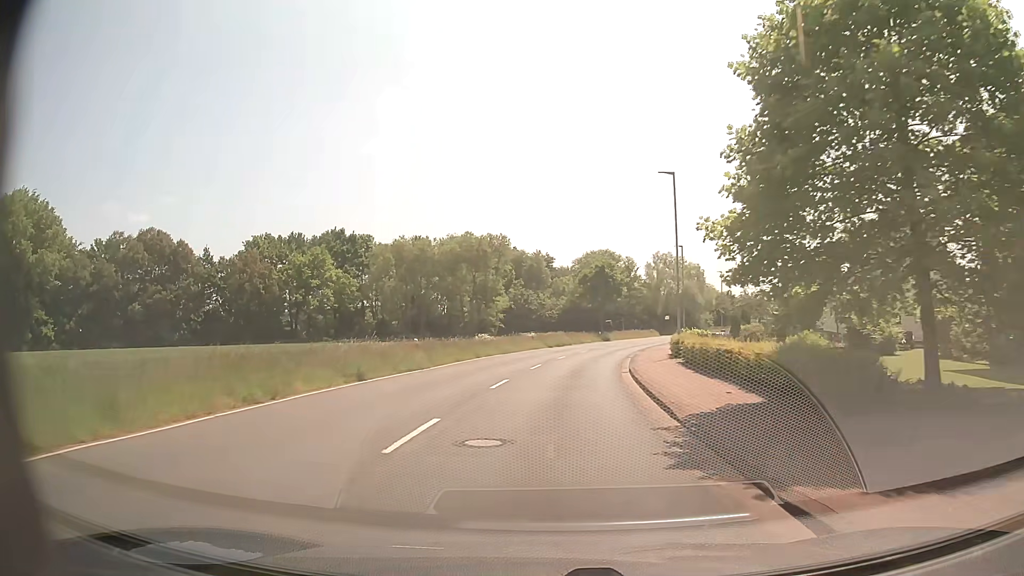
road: tertiary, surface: asphalt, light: Day
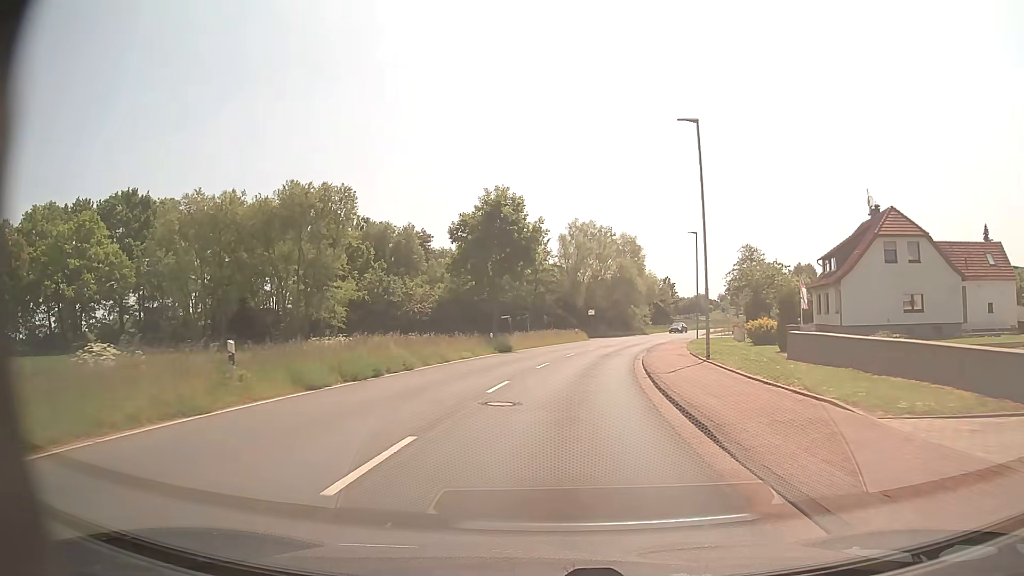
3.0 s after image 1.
(+2.6, +38.0) m; +9°
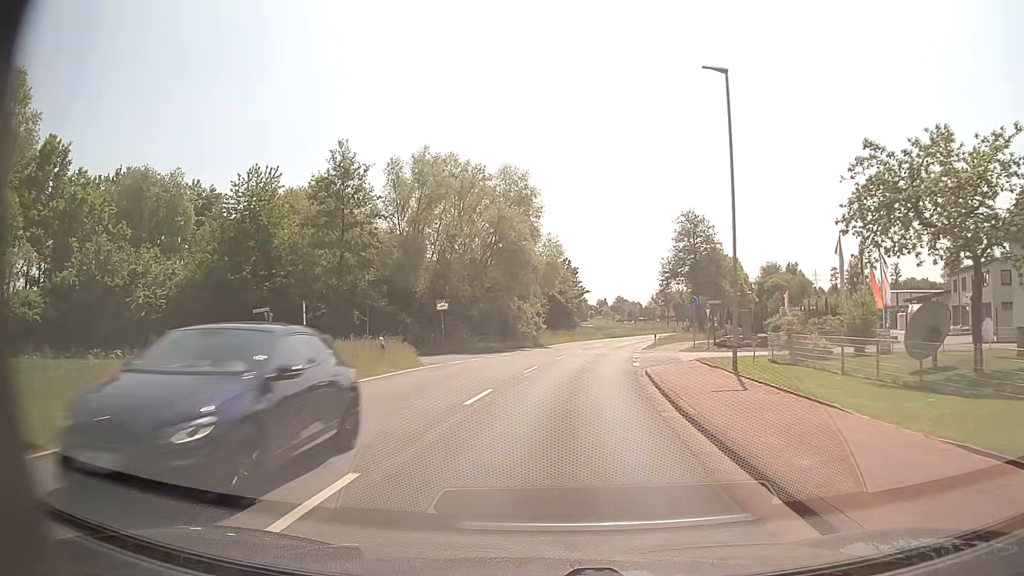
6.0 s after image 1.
(+3.4, +37.8) m; +11°
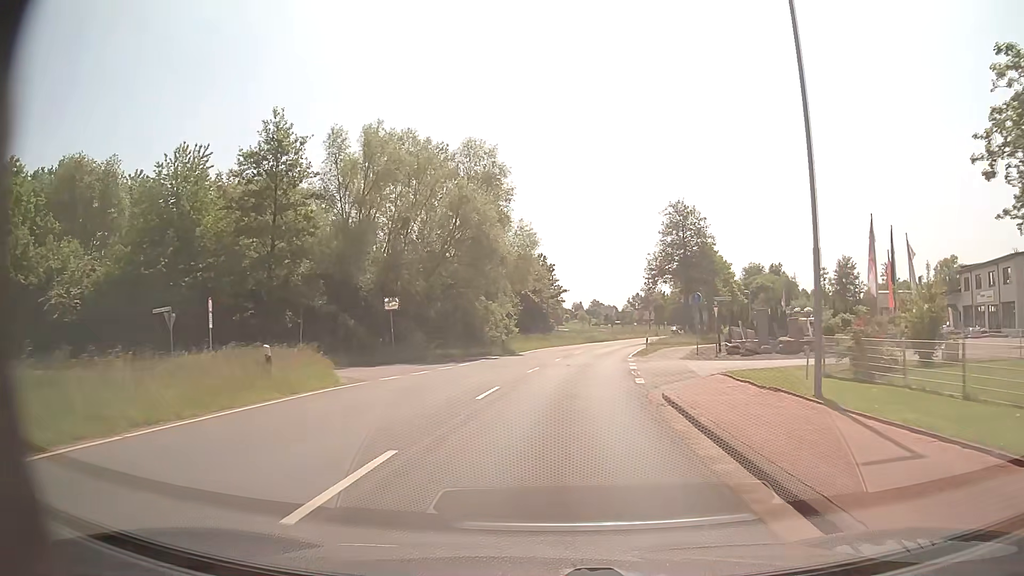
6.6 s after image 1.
(+0.1, +7.6) m; +2°
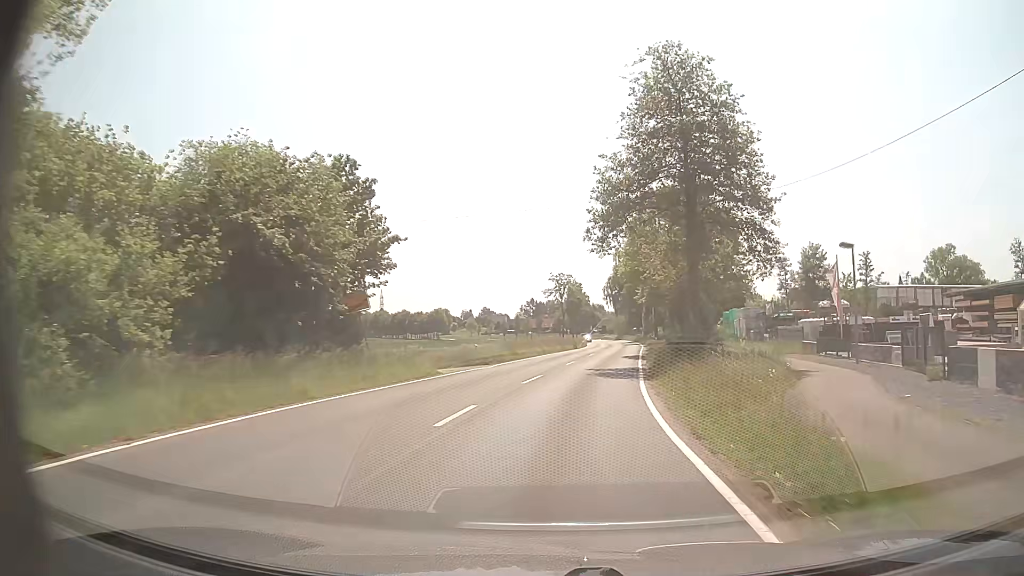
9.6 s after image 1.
(+3.1, +39.6) m; +9°
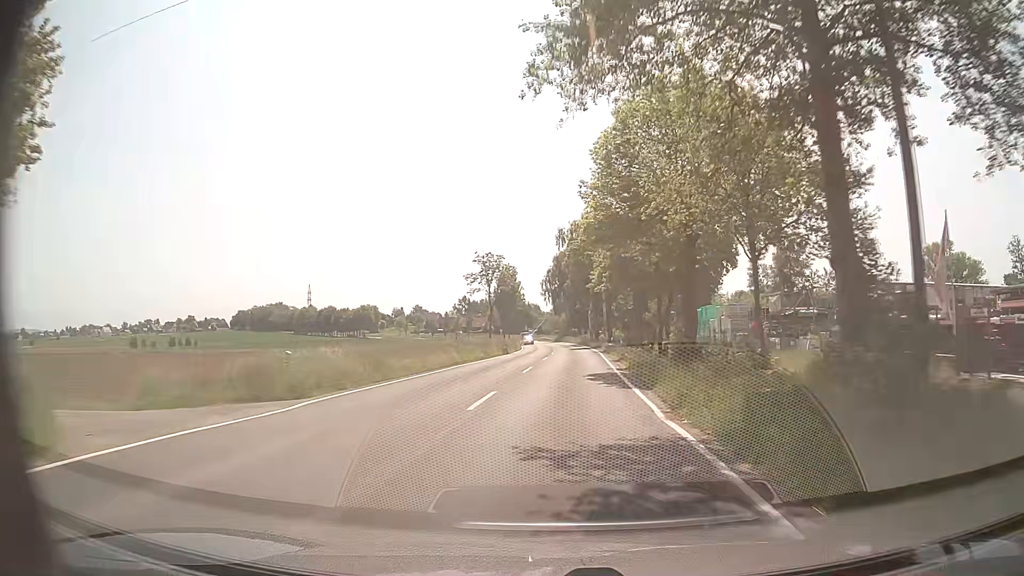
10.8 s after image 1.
(+1.1, +19.3) m; +6°
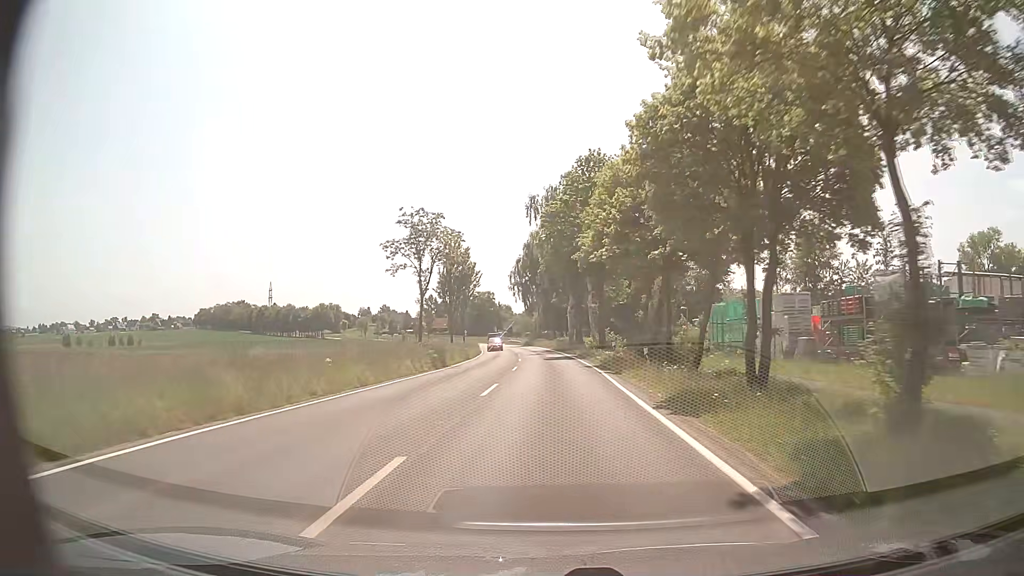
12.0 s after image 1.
(+0.6, +21.1) m; +2°
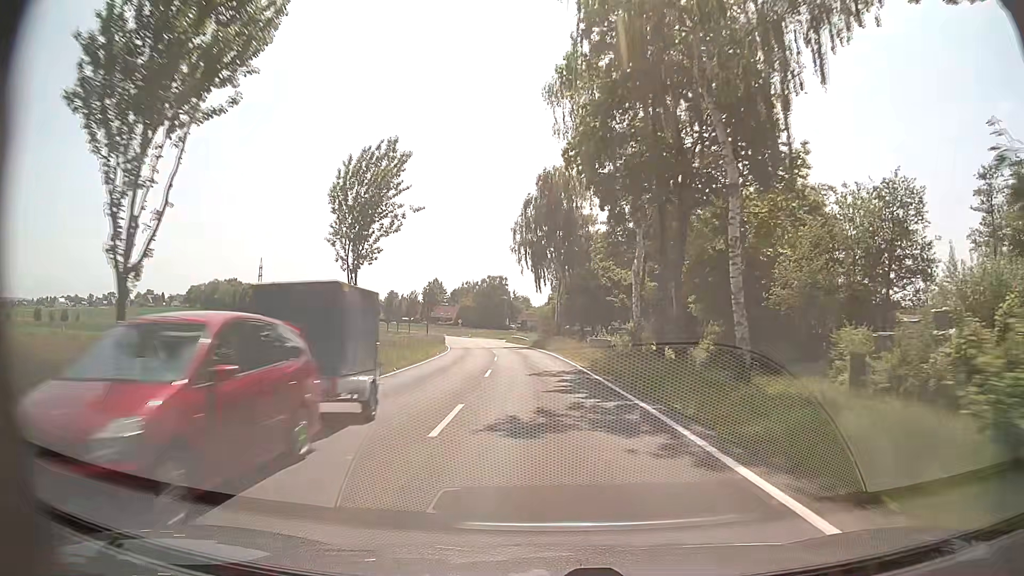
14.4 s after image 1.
(-0.3, +43.1) m; -1°
(0, +10) (0, +20) (-1, +30) (-2, +40) (-3, +50) (-4, +60) (-6, +70) (-7, +80) (-10, +89) (-12, +99) m
